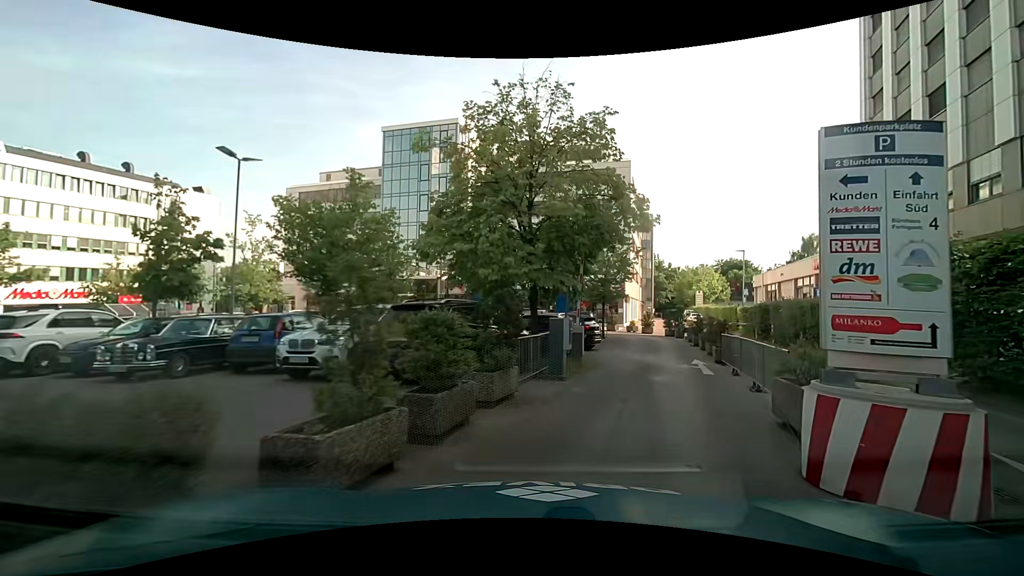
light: Day
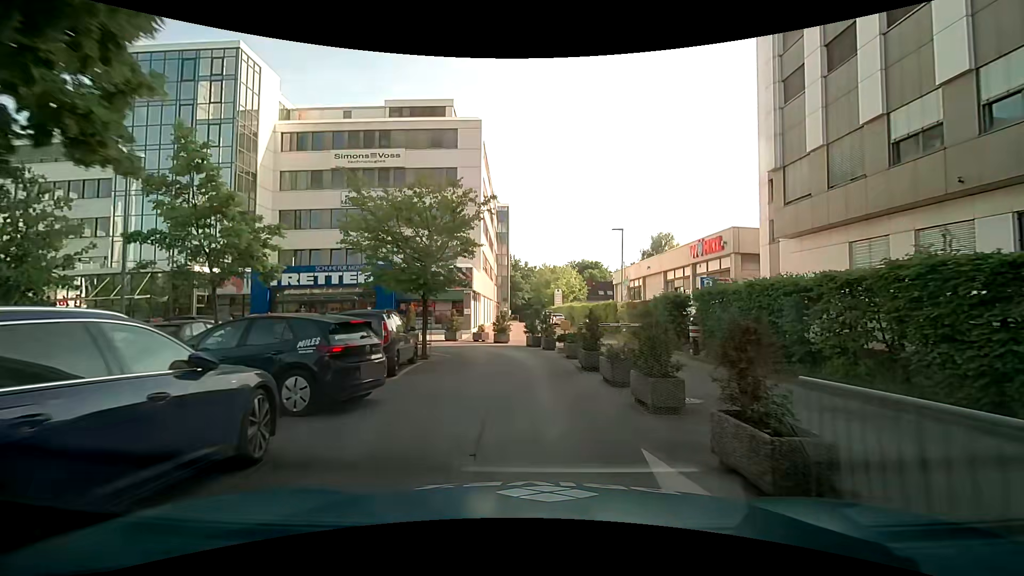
(+2.4, +13.0) m; +16°
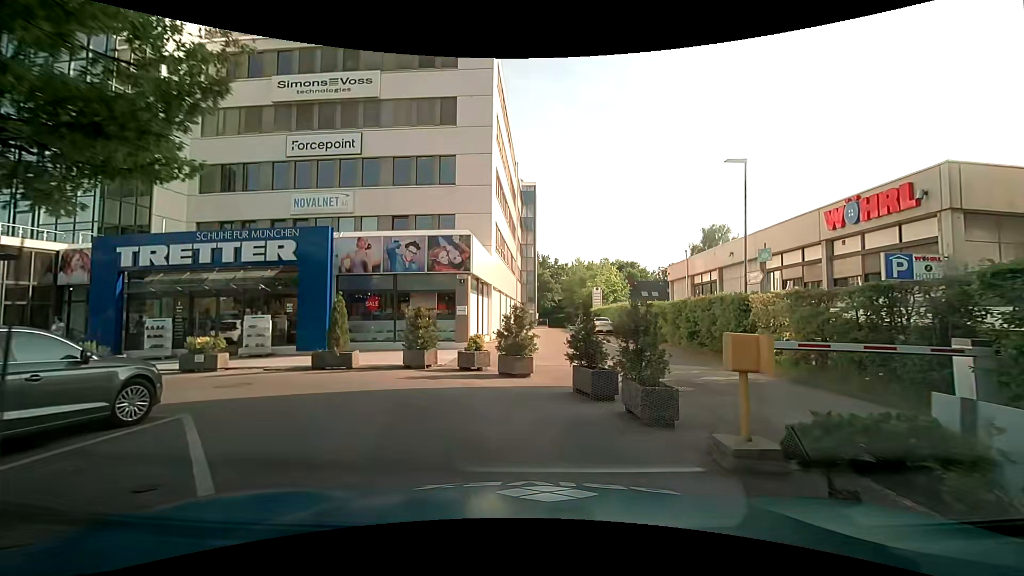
(-0.3, +14.1) m; -4°
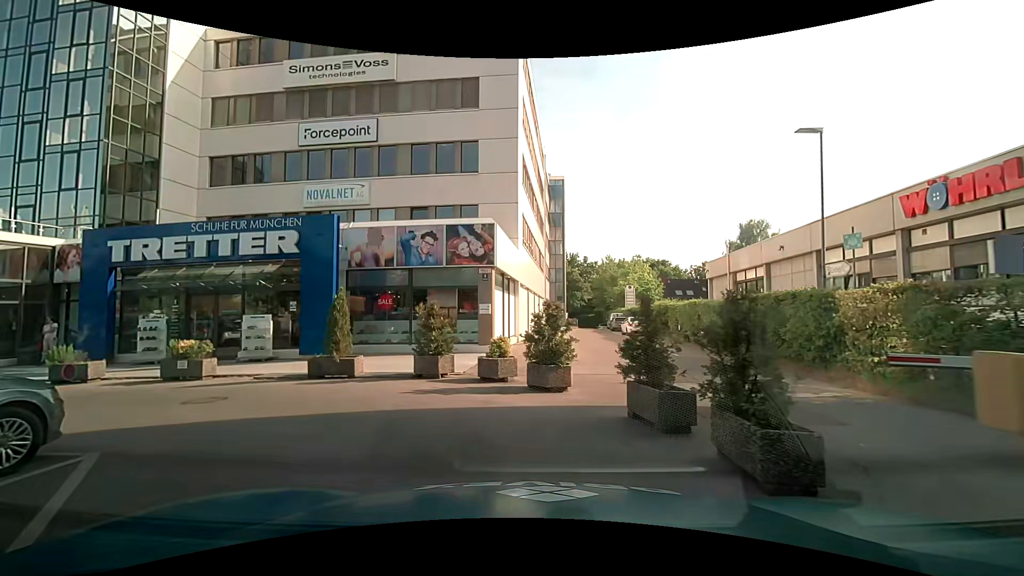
(0.0, +2.3) m; -1°
